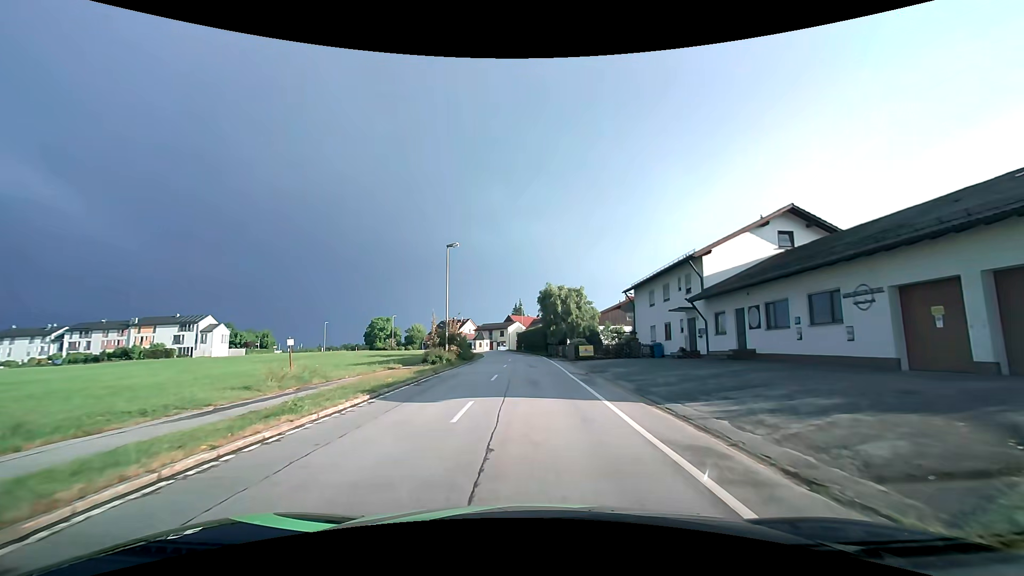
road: tertiary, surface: asphalt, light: Day
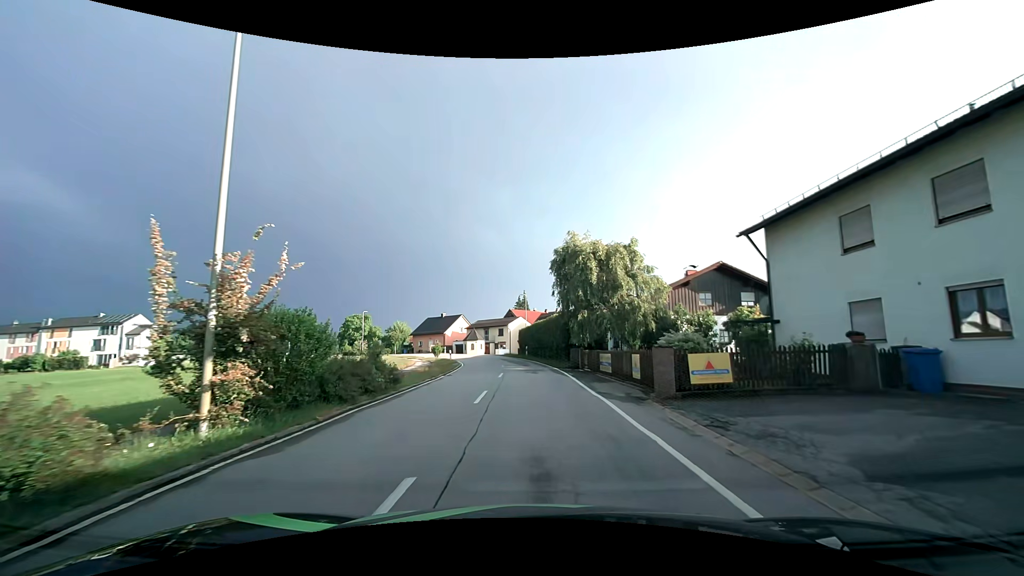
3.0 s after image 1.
(-0.2, +24.3) m; 0°
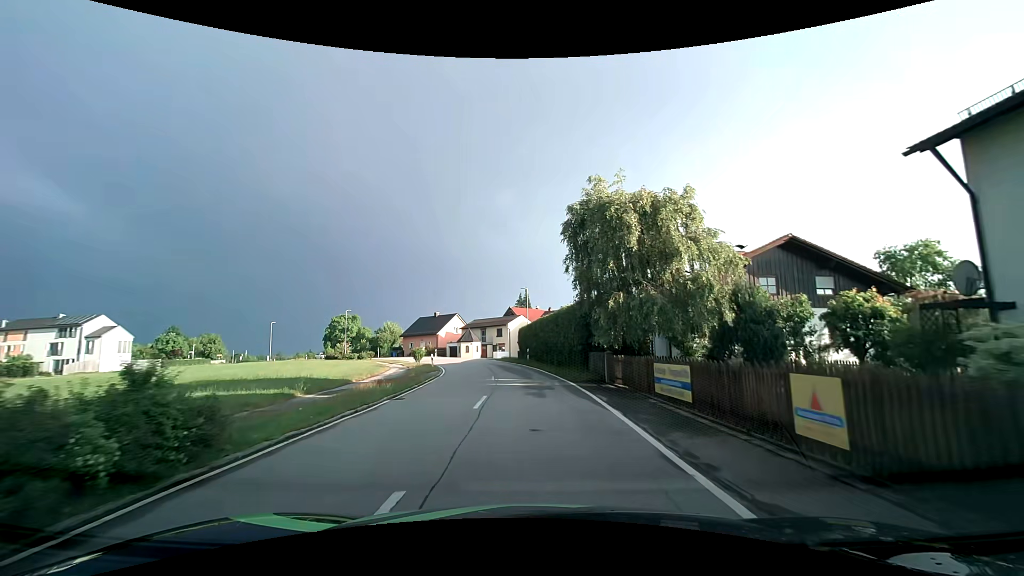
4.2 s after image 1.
(-0.1, +9.4) m; 0°
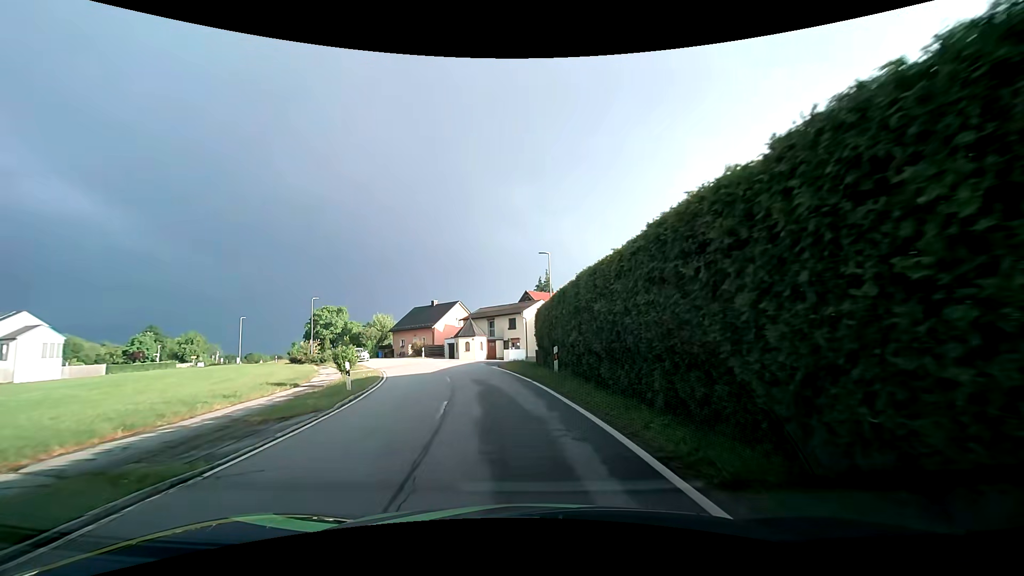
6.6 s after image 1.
(-0.3, +20.2) m; -2°
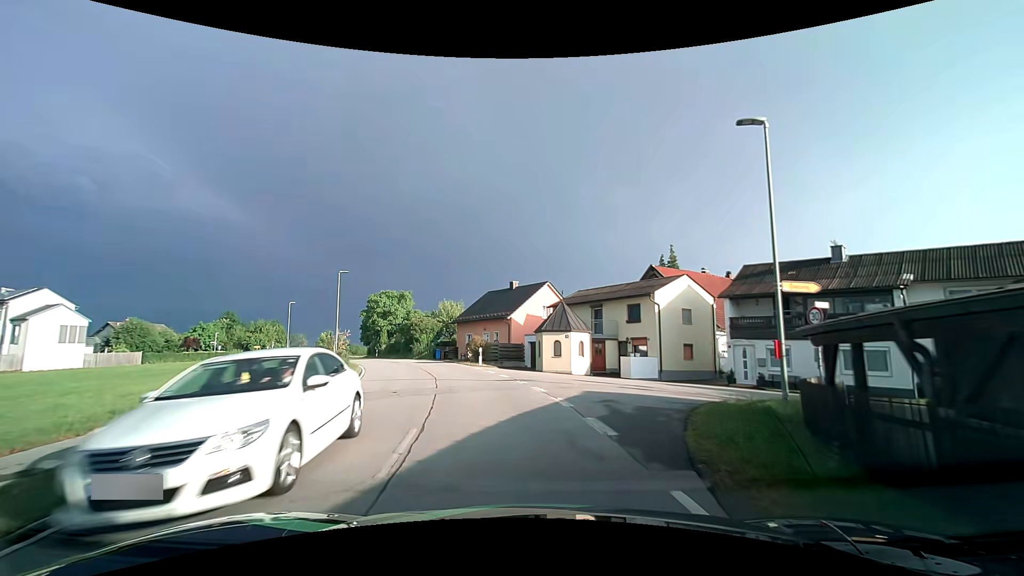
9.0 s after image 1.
(-2.3, +21.9) m; -11°
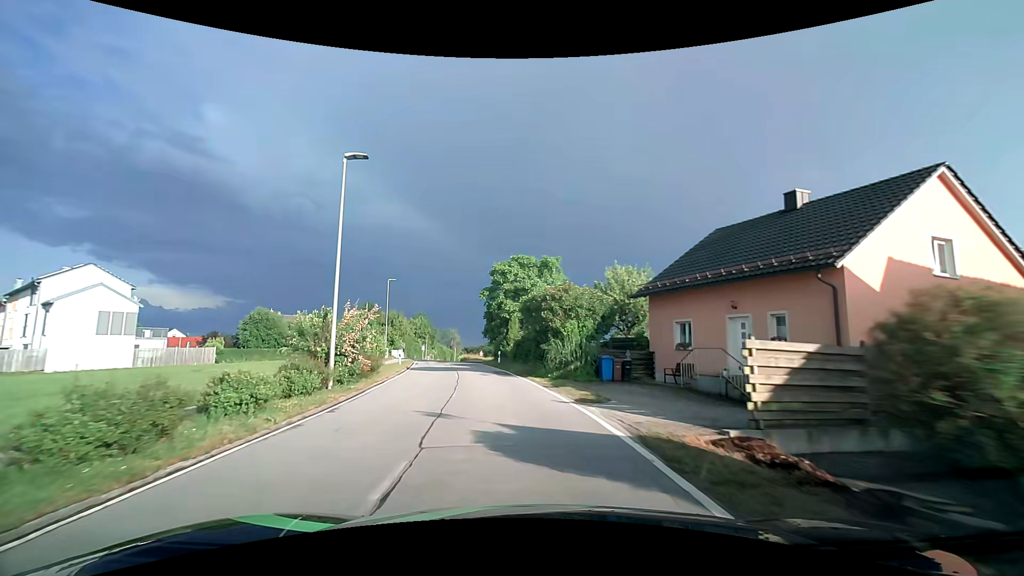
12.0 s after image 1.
(-4.8, +29.5) m; -19°
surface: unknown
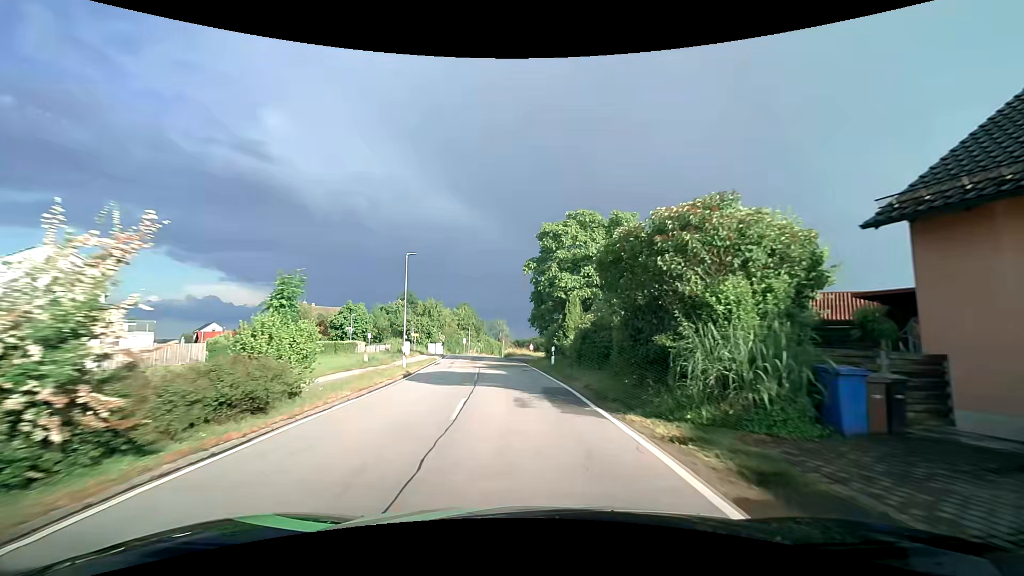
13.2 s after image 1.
(-0.7, +12.8) m; -6°
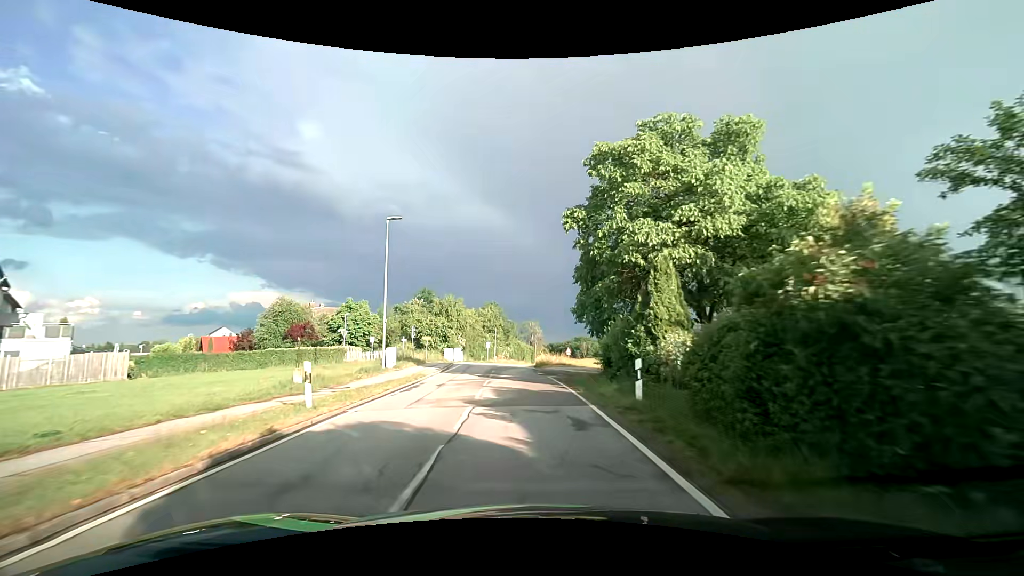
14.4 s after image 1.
(-0.5, +13.5) m; -4°
(0, +10) (-1, +20) (-1, +30) (-1, +40) (-1, +50) (0, +60) (+1, +70) (+3, +80) (+5, +89) (+7, +99) m
